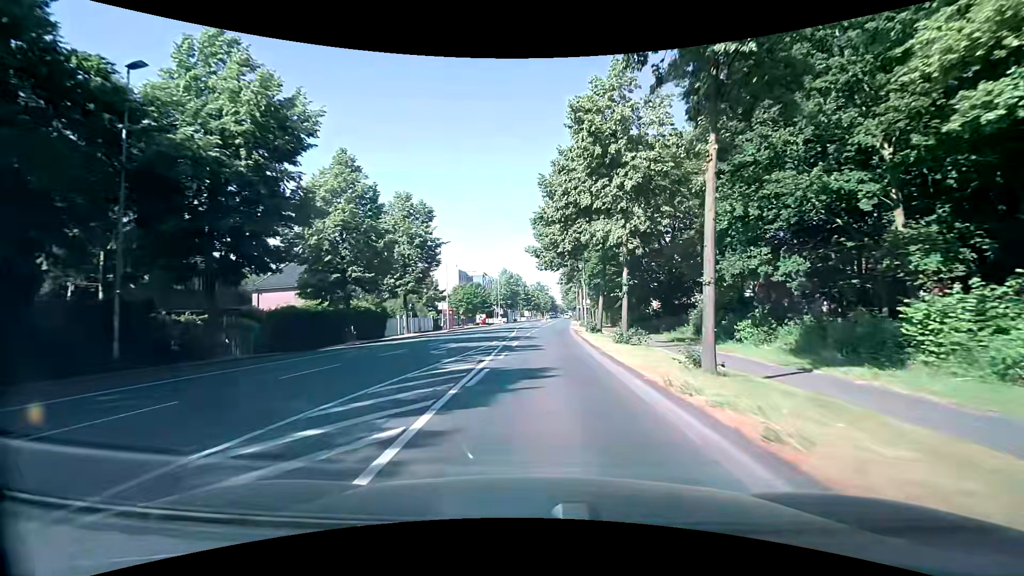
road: secondary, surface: asphalt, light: Day
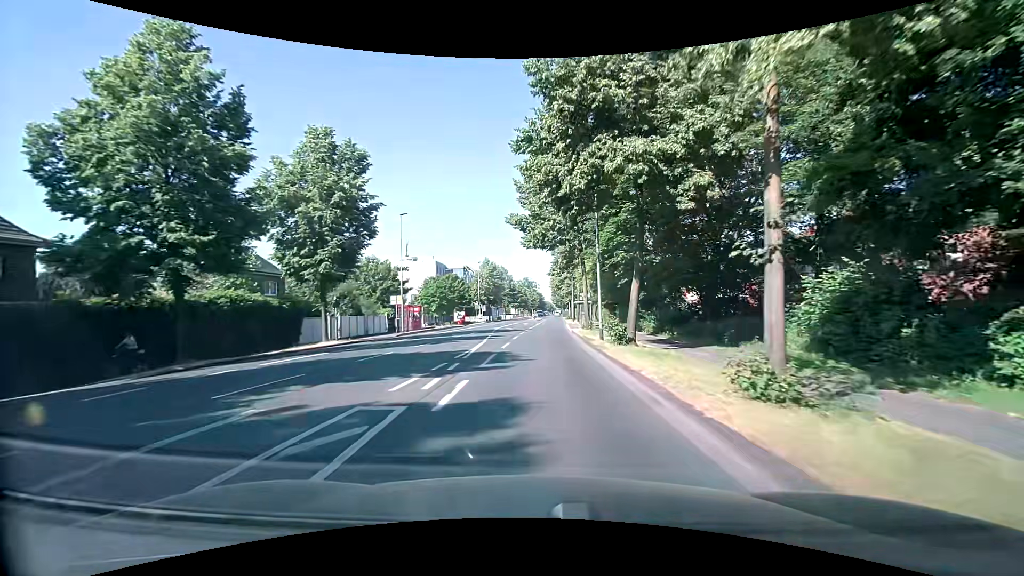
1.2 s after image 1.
(+0.2, +15.0) m; +1°
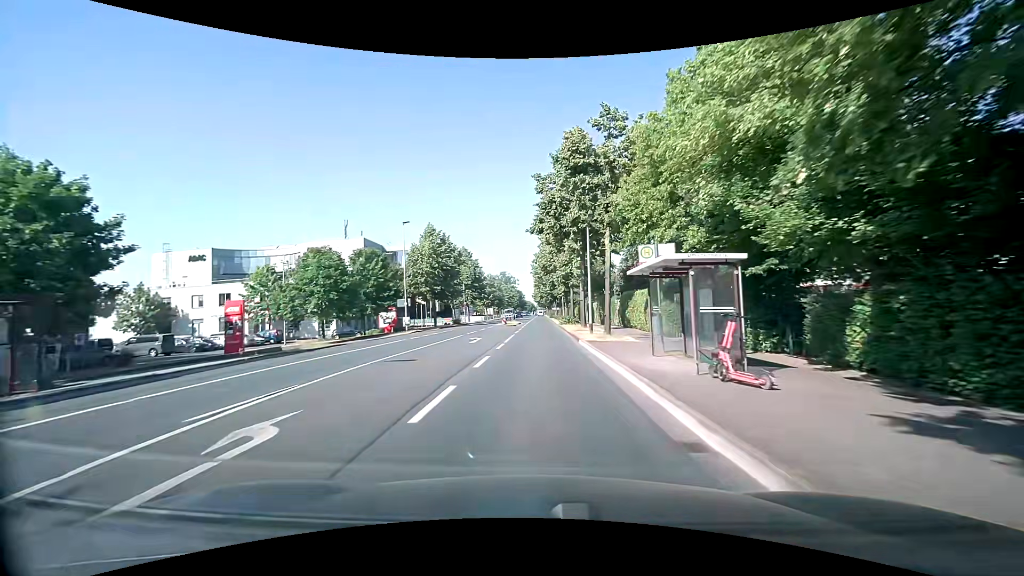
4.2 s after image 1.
(+1.0, +37.6) m; +2°
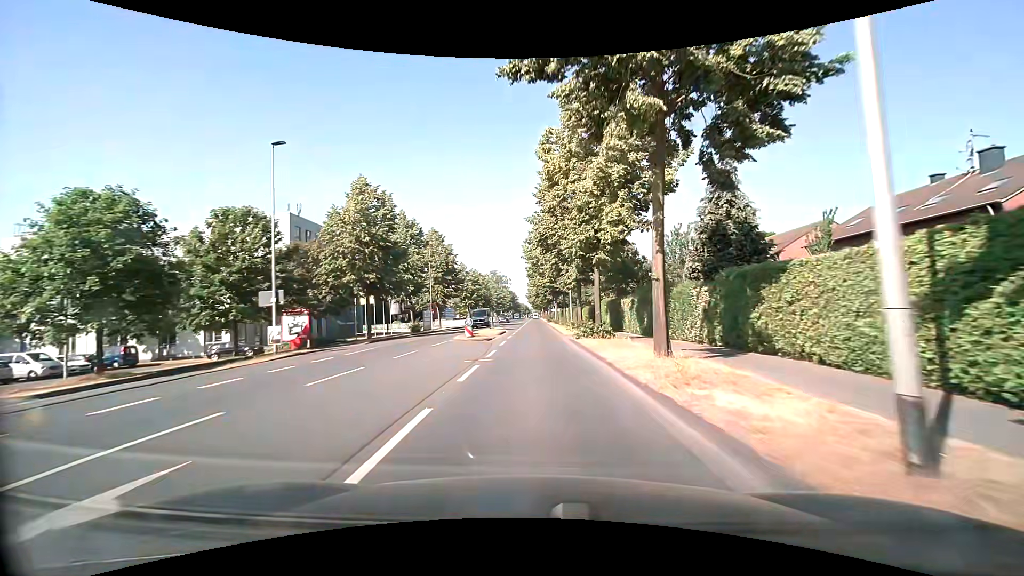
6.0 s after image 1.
(+0.2, +22.7) m; +1°
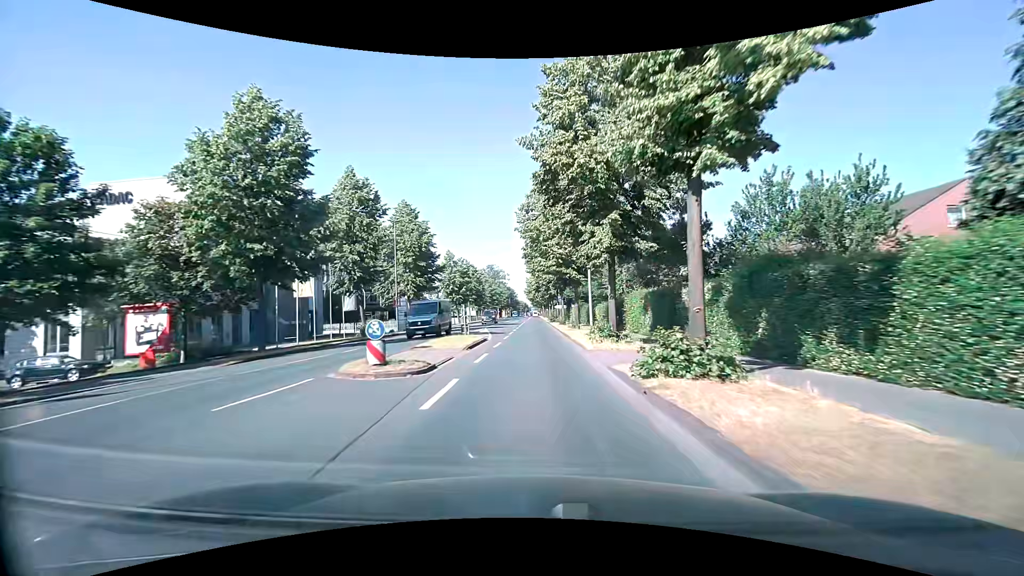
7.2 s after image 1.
(+0.1, +15.2) m; +1°
(0, +10) (0, +20) (0, +30) (0, +40) (0, +50) (-1, +60) (-1, +70) (-1, +80) (-1, +90) (-1, +100) m
